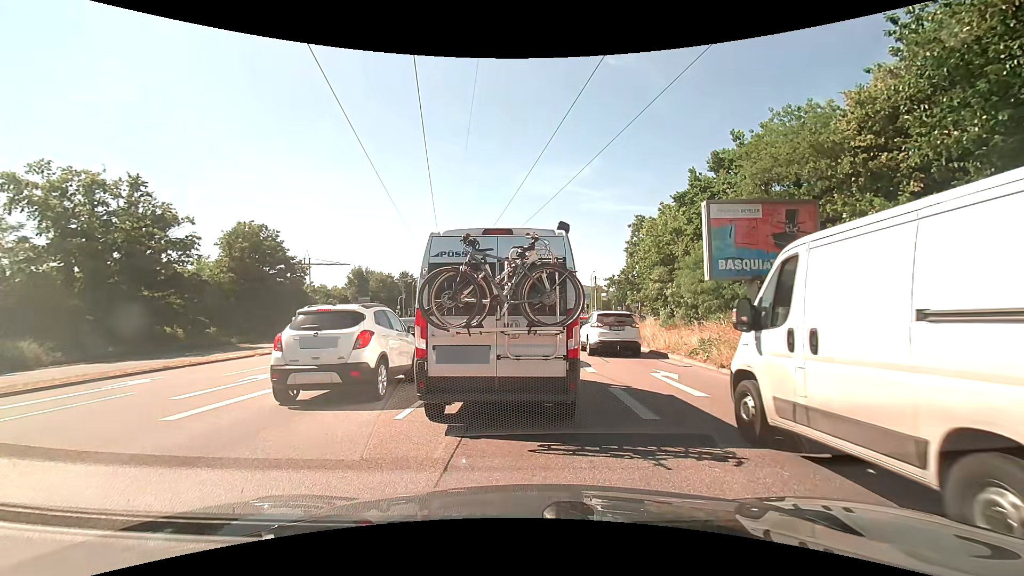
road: primary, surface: asphalt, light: Day
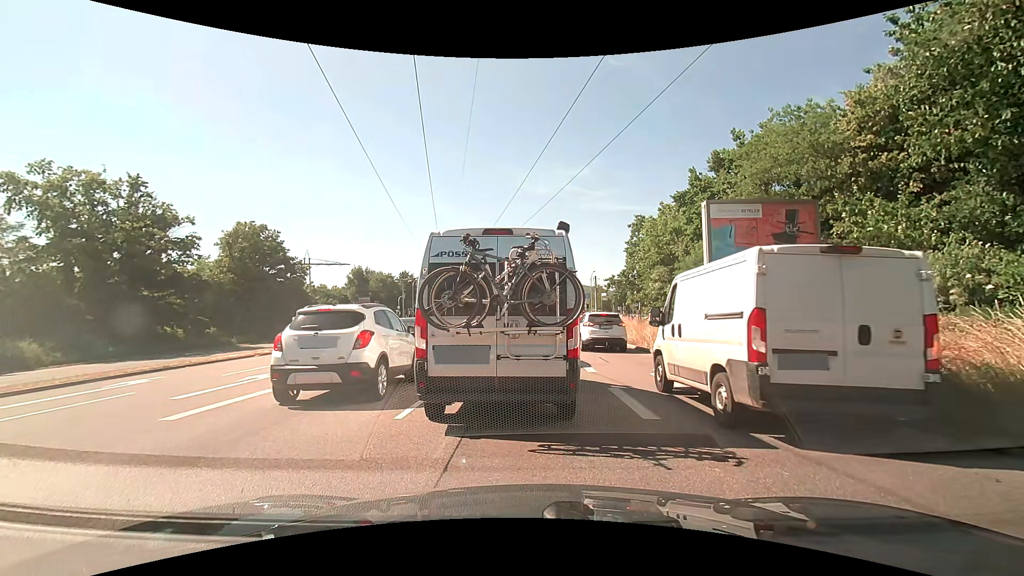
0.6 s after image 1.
(0.0, 0.0) m; 0°
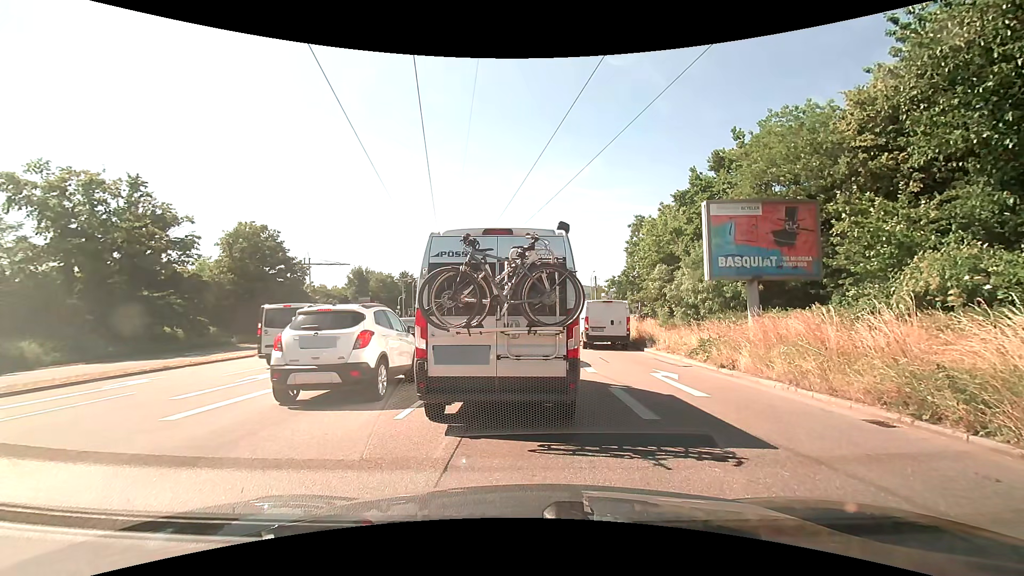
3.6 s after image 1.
(0.0, 0.0) m; 0°
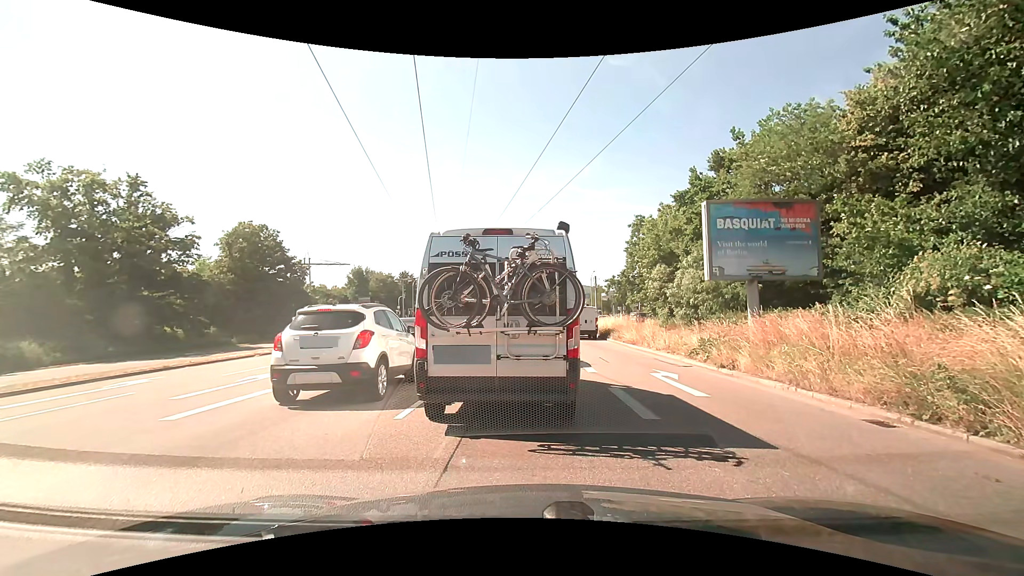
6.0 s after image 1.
(0.0, 0.0) m; 0°
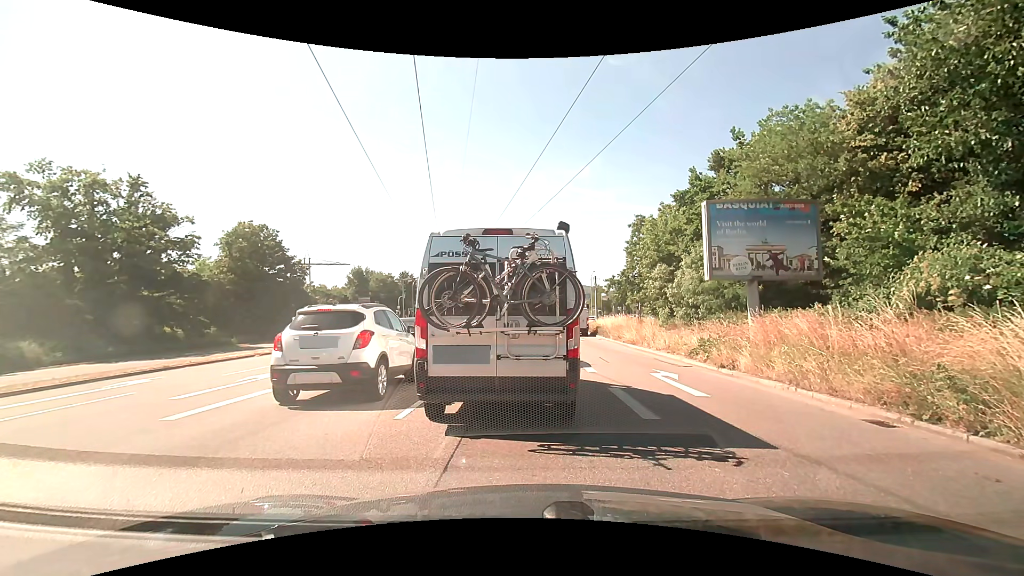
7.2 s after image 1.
(0.0, 0.0) m; 0°
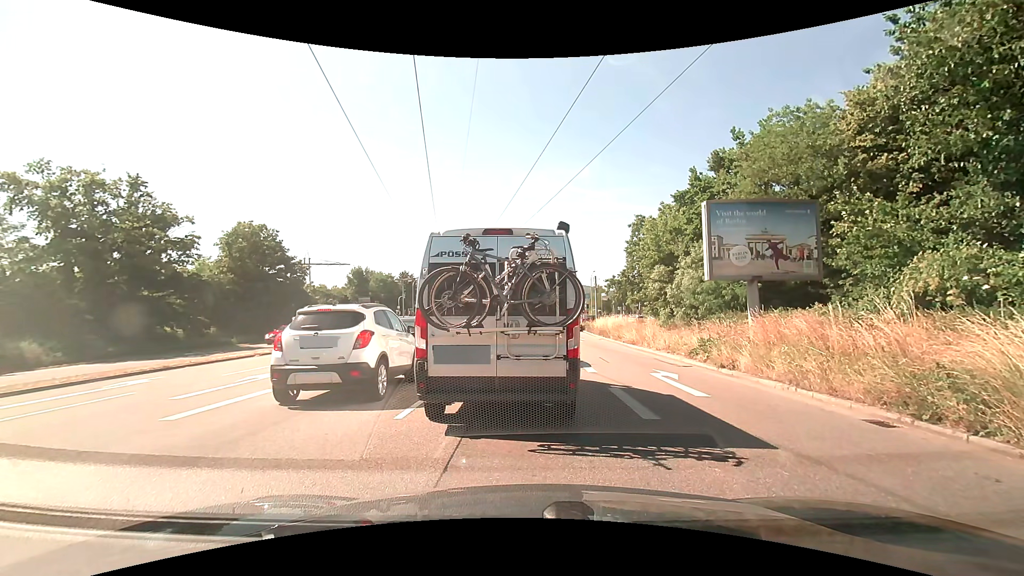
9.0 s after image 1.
(0.0, 0.0) m; 0°
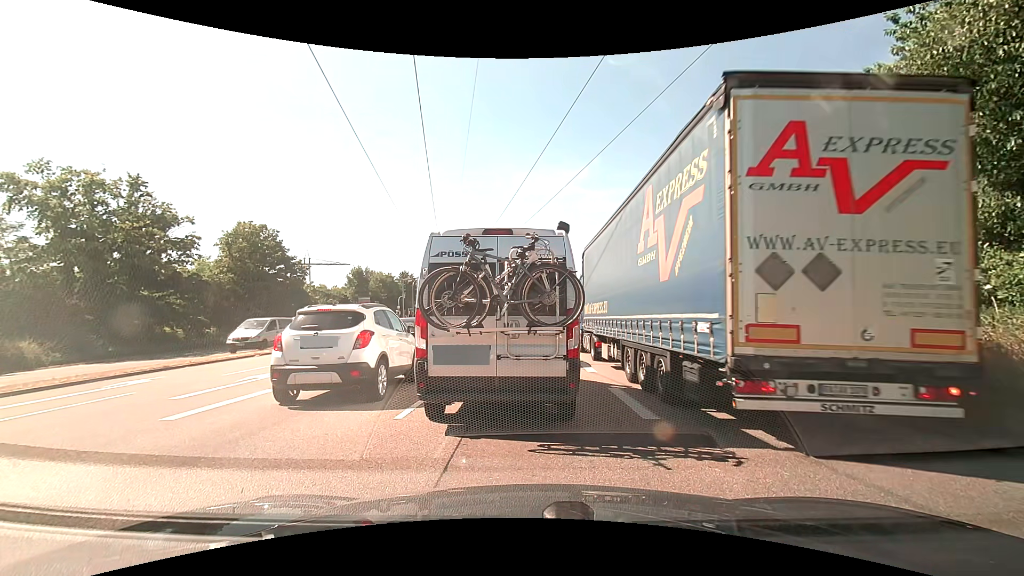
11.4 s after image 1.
(0.0, 0.0) m; 0°
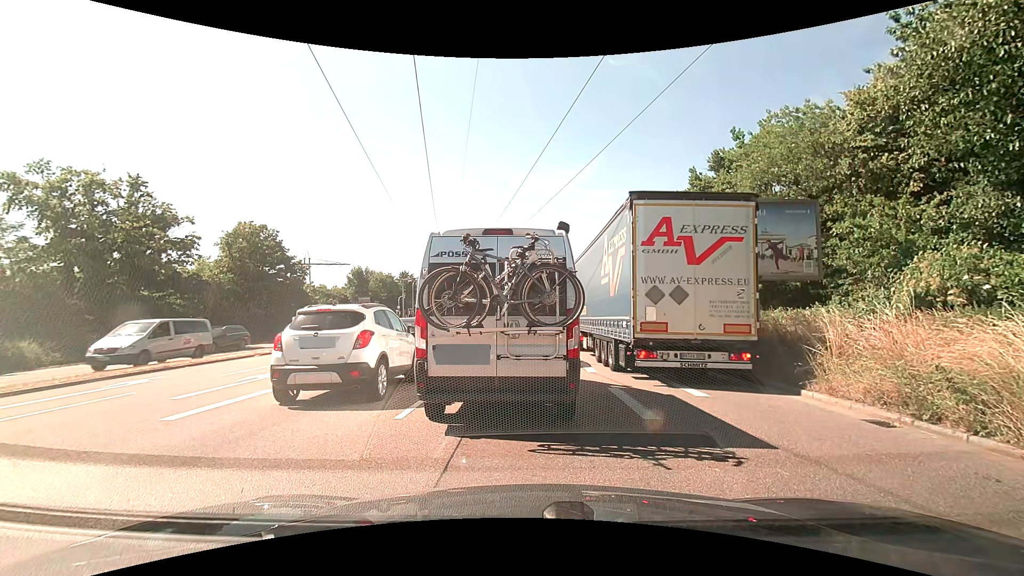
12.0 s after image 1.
(0.0, 0.0) m; 0°
